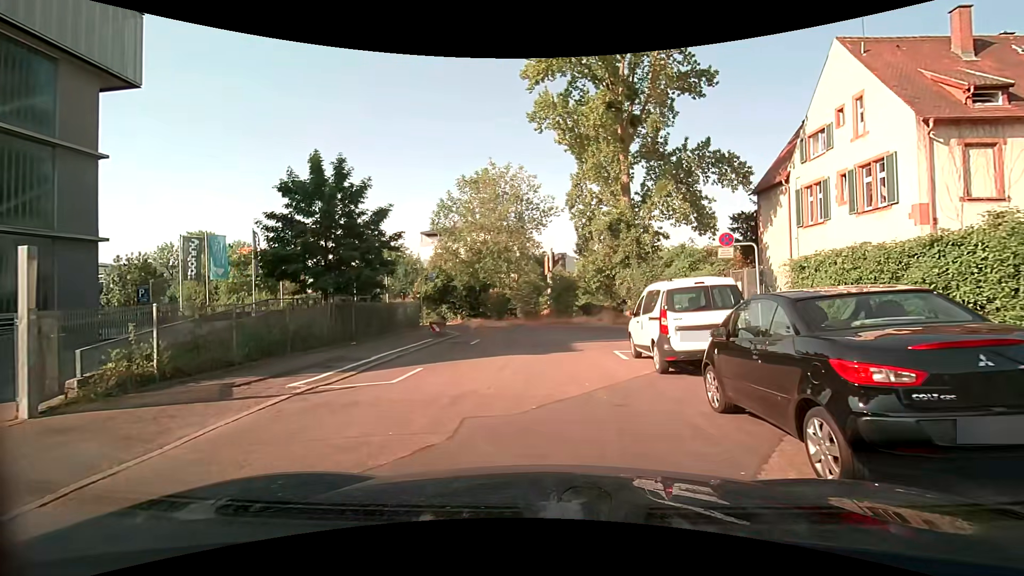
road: residential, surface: asphalt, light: Day
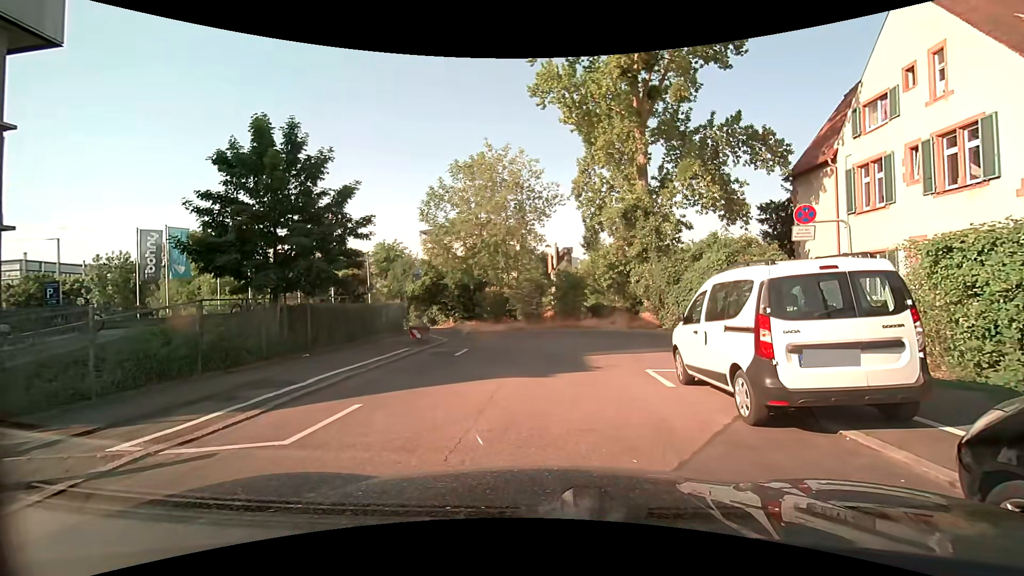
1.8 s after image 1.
(0.0, +3.8) m; -2°
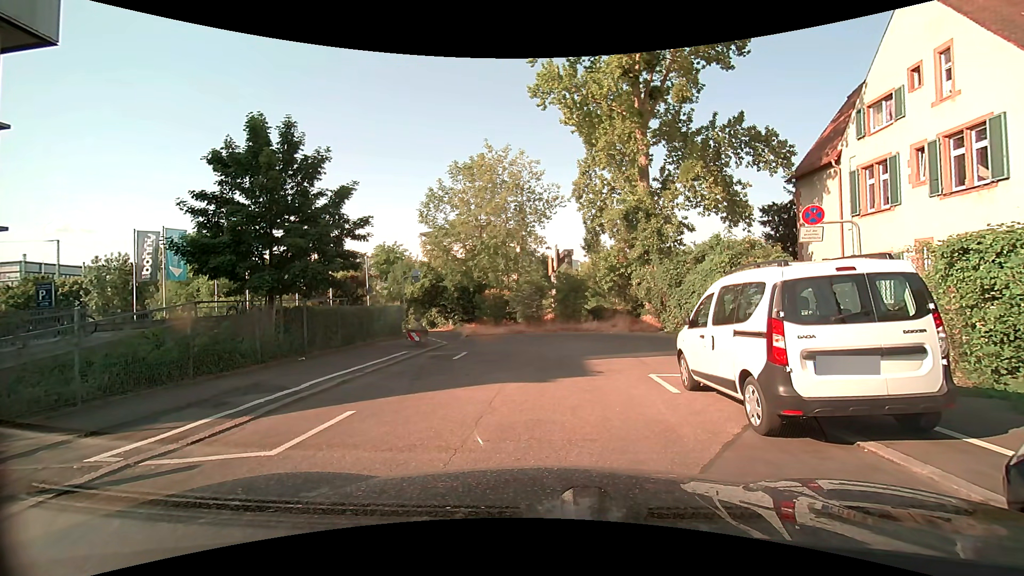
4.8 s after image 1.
(0.0, +0.4) m; 0°
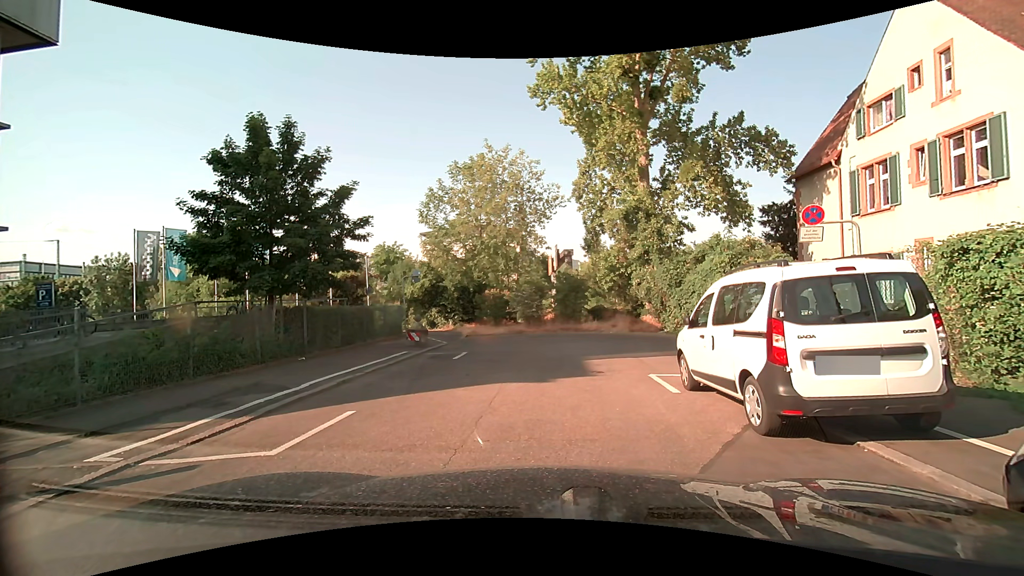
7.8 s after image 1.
(0.0, 0.0) m; 0°
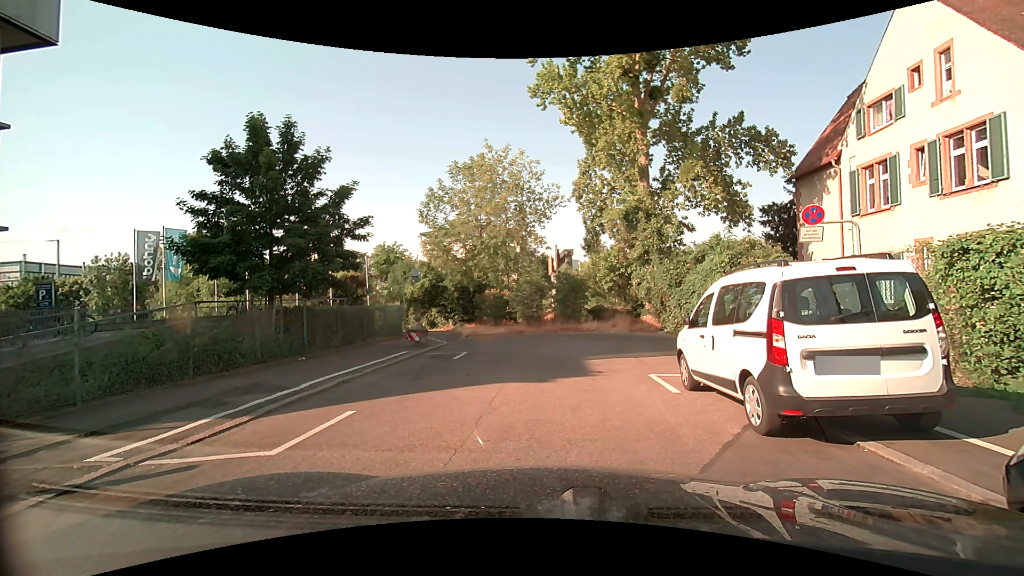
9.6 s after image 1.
(0.0, 0.0) m; 0°
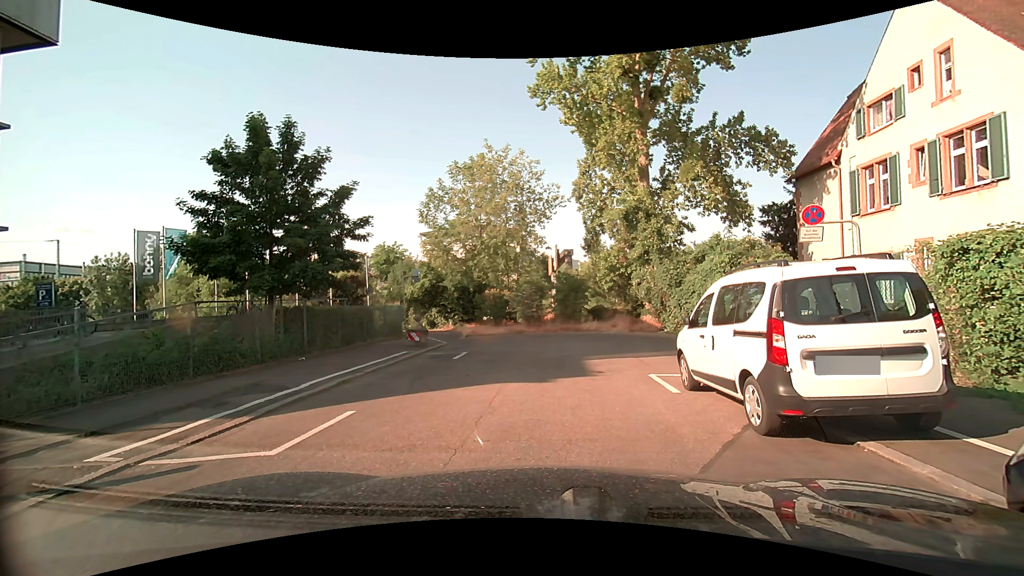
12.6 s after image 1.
(0.0, 0.0) m; 0°
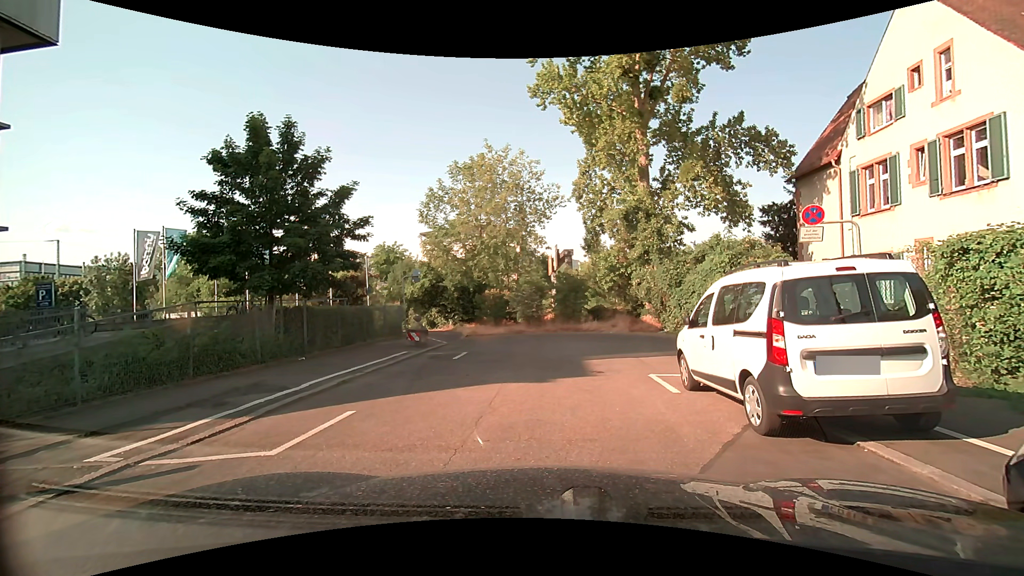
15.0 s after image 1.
(0.0, 0.0) m; 0°
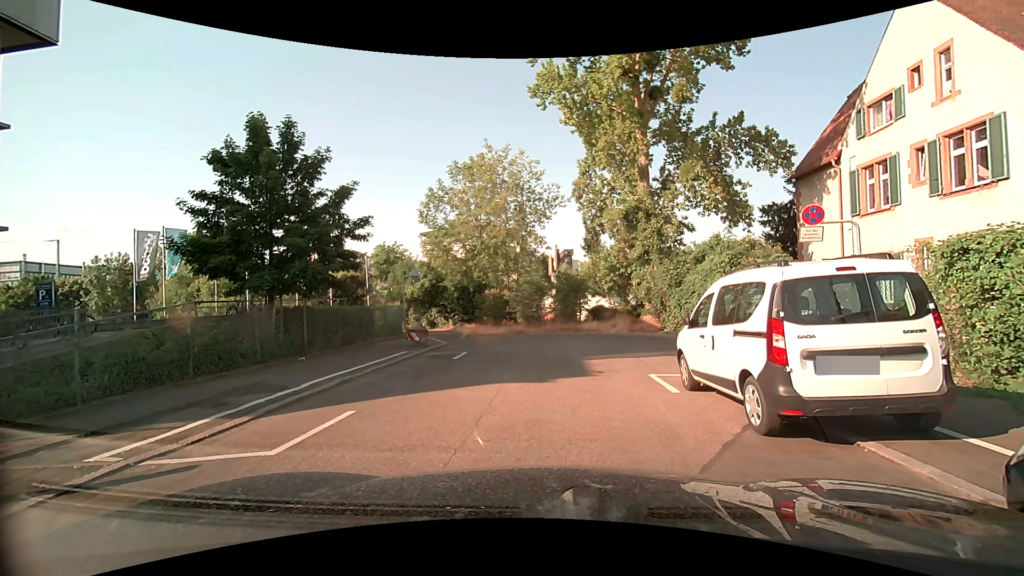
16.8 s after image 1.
(0.0, 0.0) m; 0°
